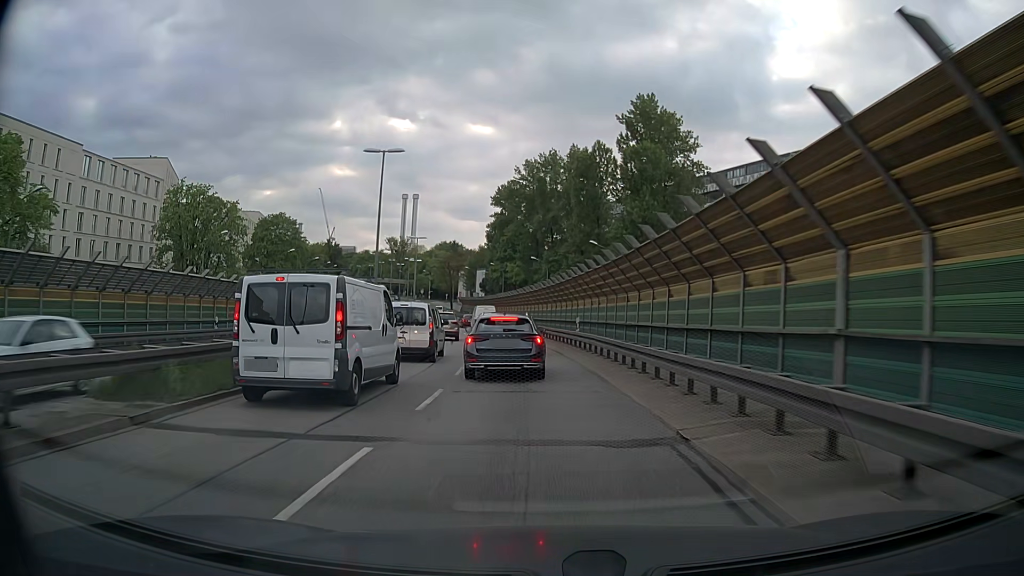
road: trunk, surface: asphalt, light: Day
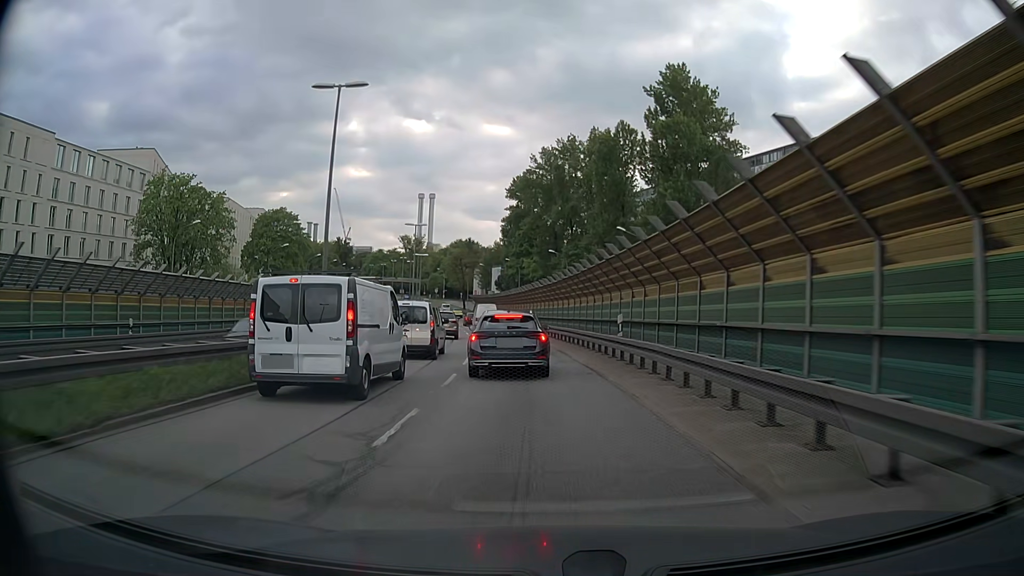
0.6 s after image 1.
(-0.1, +9.0) m; -2°
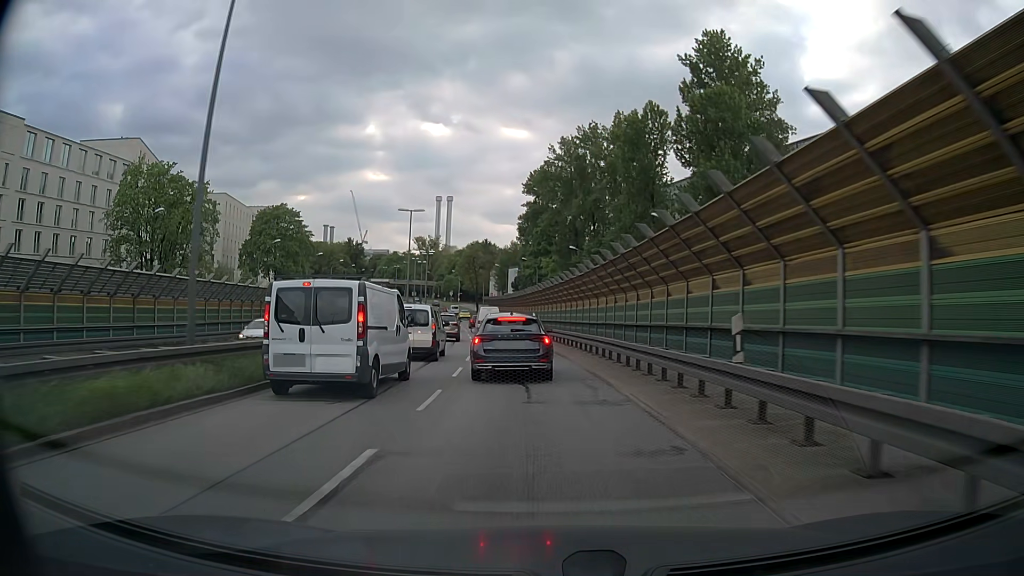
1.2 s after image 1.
(-0.1, +9.0) m; -1°
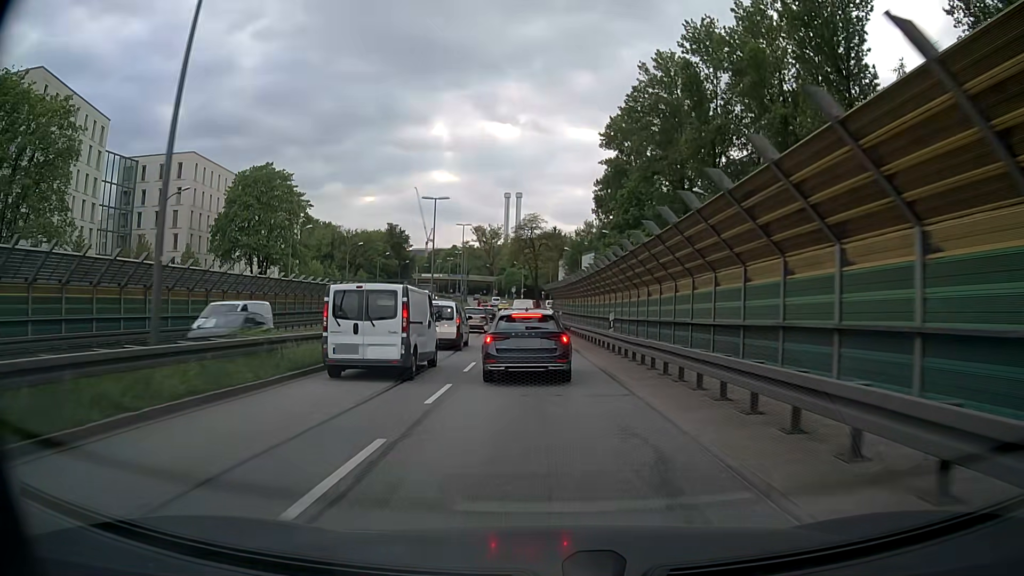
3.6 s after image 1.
(-2.1, +35.4) m; -6°
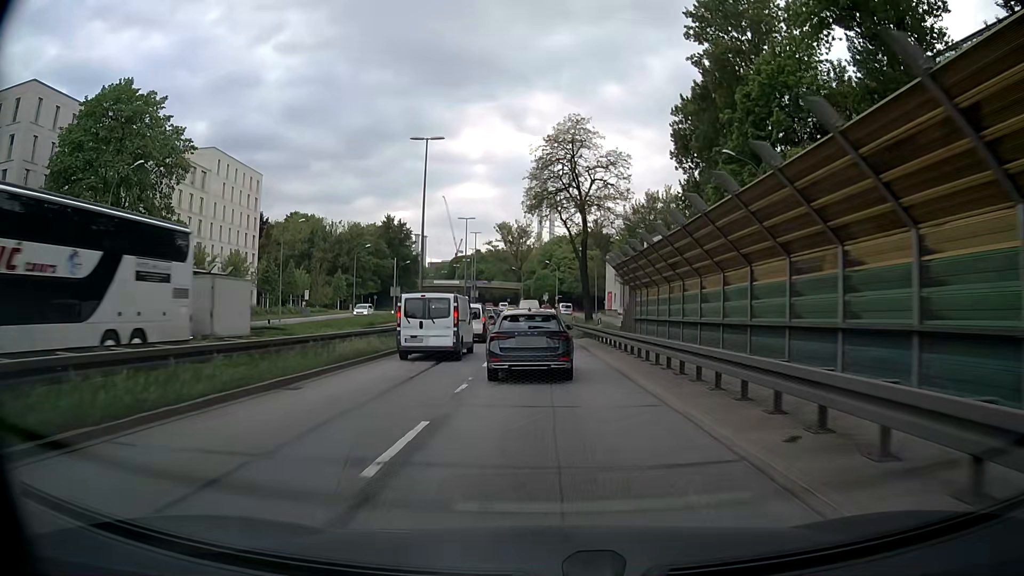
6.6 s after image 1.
(-1.1, +41.4) m; -3°
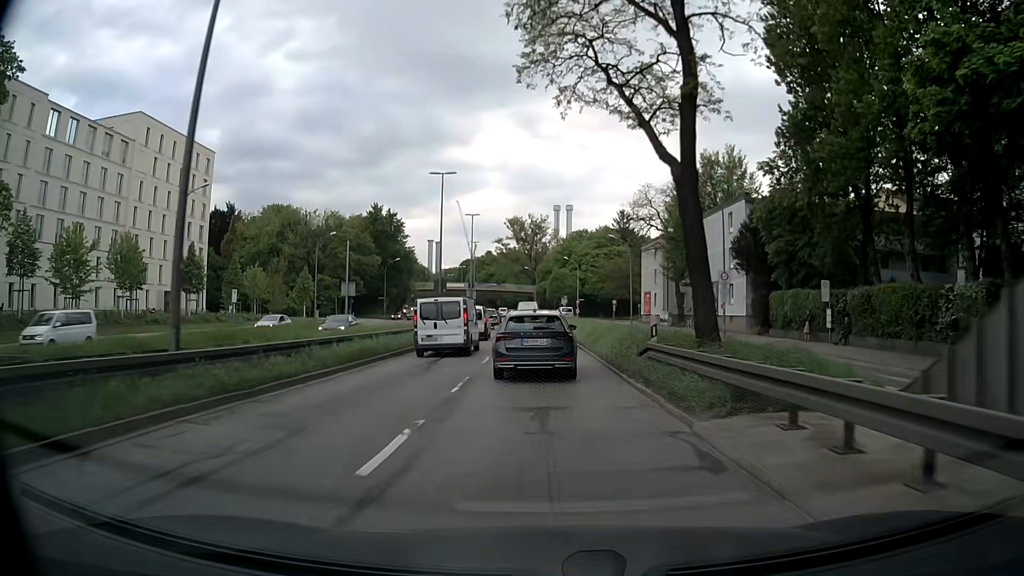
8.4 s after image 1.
(-0.2, +24.9) m; -2°
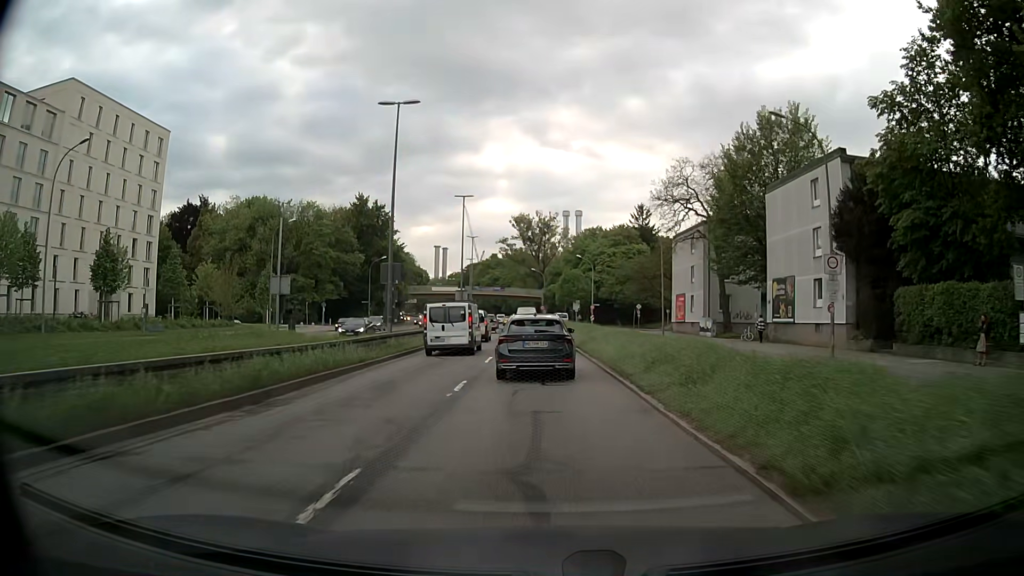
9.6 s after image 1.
(-0.1, +16.2) m; 0°
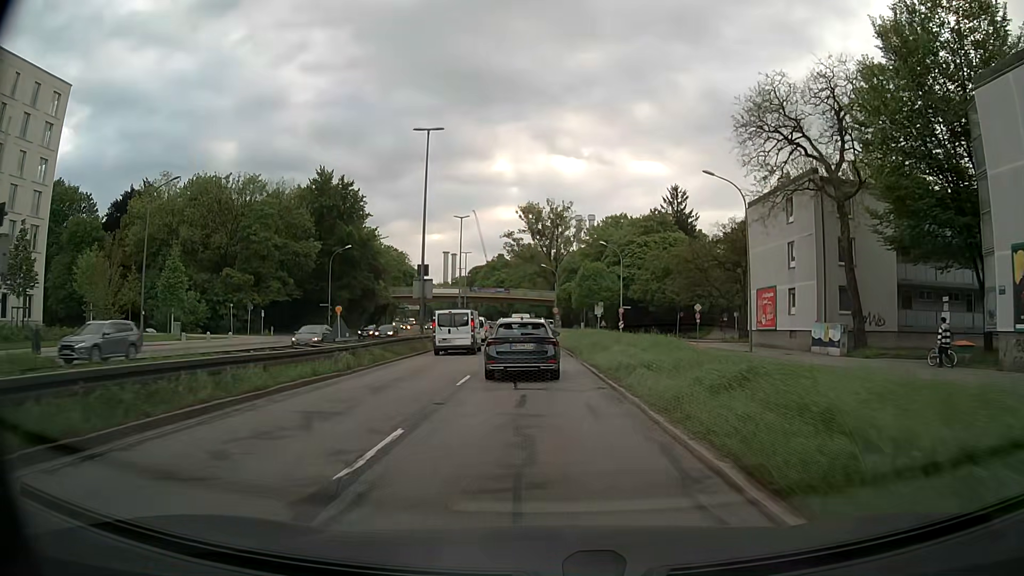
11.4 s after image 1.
(-0.4, +24.6) m; -1°
(0, +10) (0, +20) (-1, +30) (-1, +40) (-2, +50) (-3, +60) (-3, +70) (-4, +80) (-6, +90) (-7, +100) m
